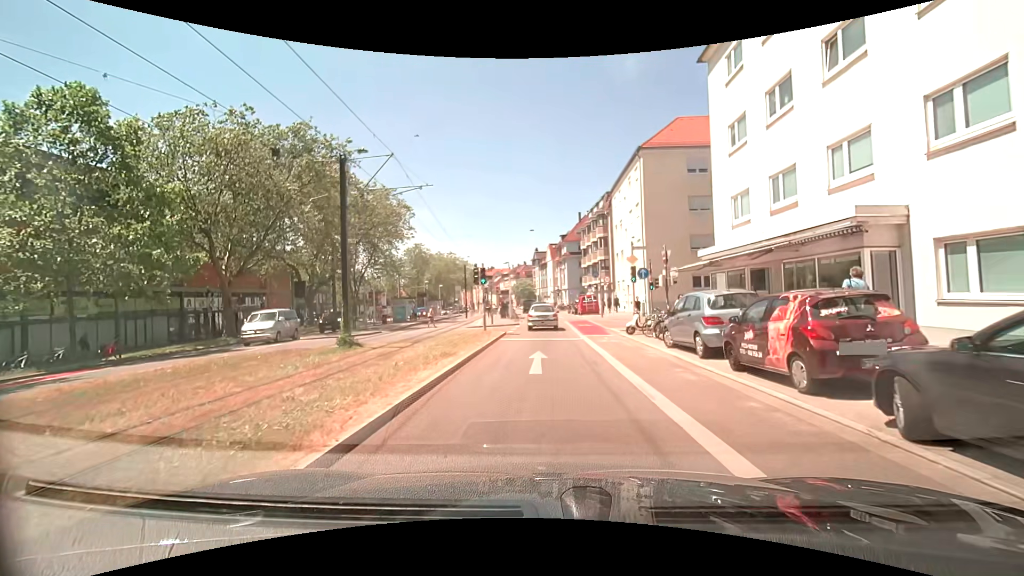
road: secondary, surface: asphalt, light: Day
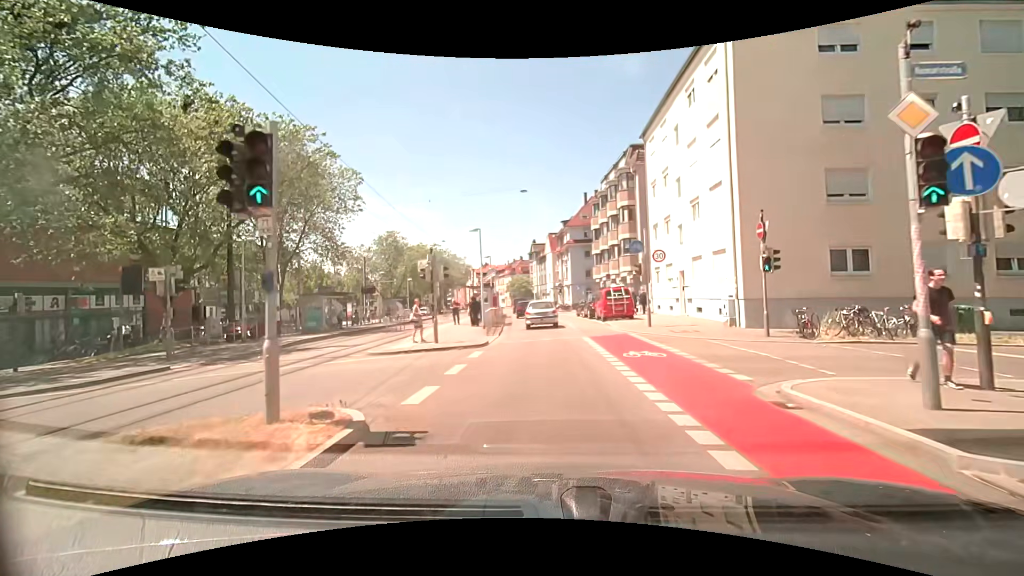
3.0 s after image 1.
(-0.1, +18.9) m; 0°
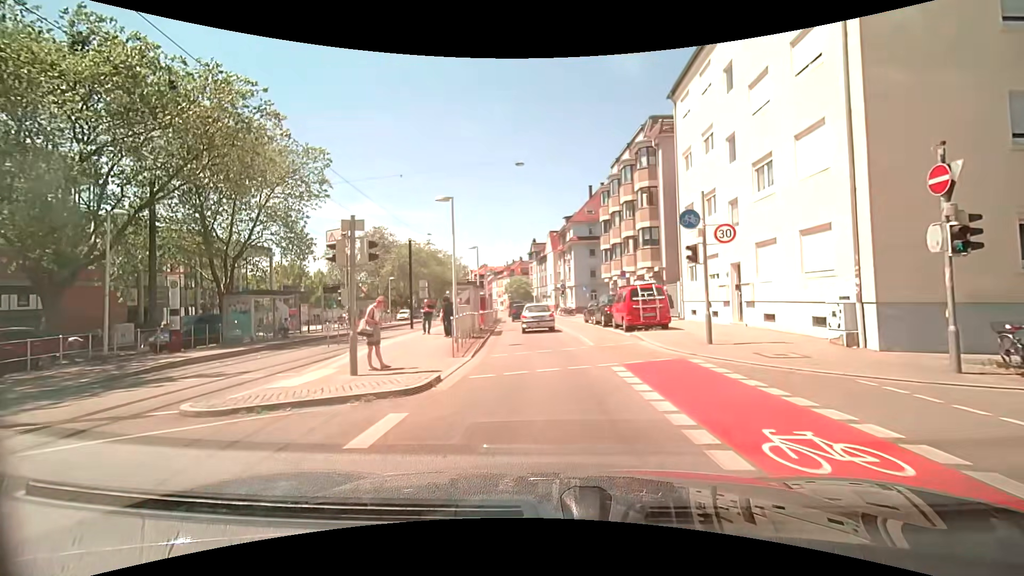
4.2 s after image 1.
(0.0, +7.9) m; -1°
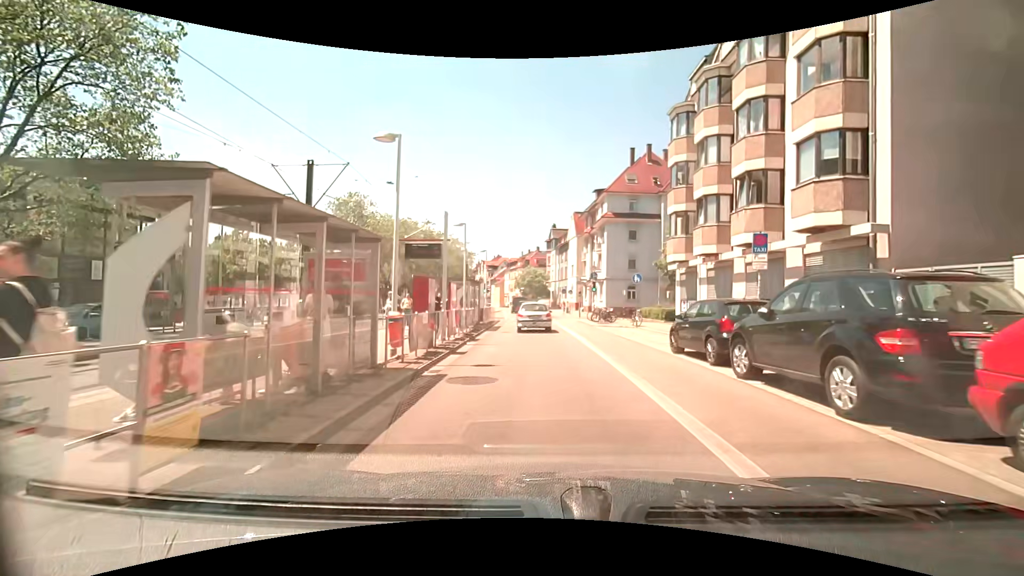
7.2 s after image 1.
(0.0, +19.8) m; -2°
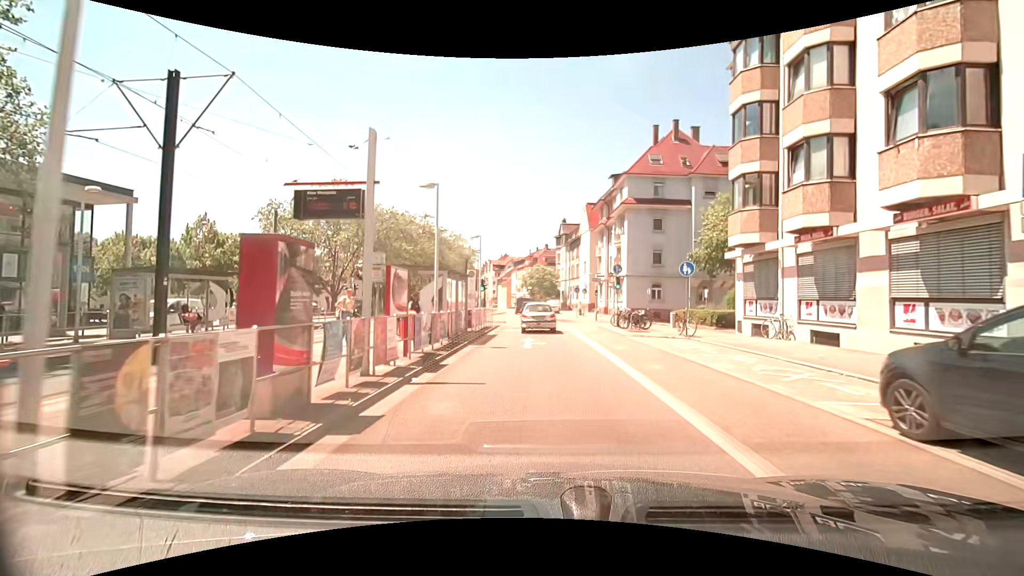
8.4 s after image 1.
(0.0, +8.1) m; 0°
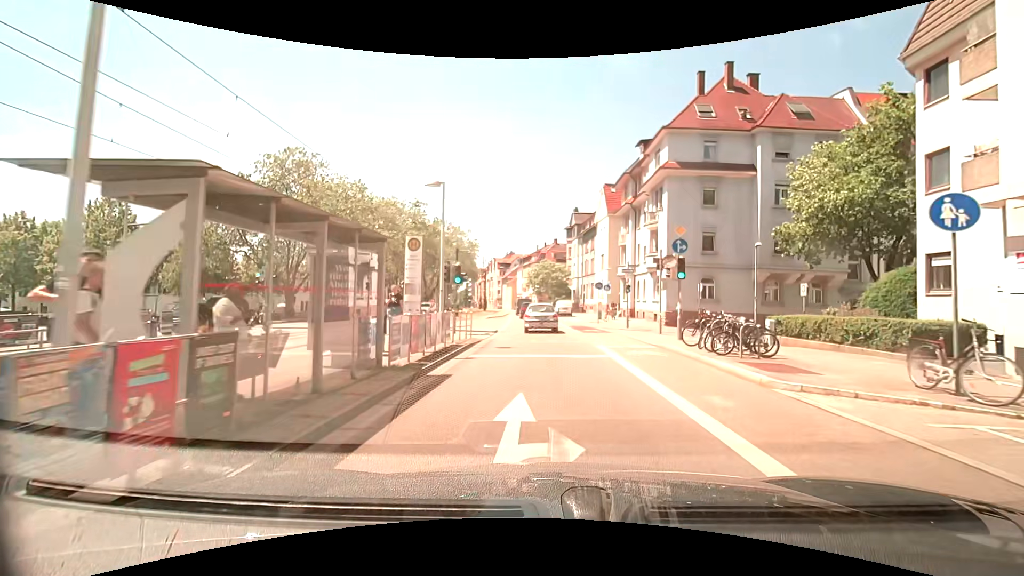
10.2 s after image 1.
(-0.2, +12.6) m; 0°
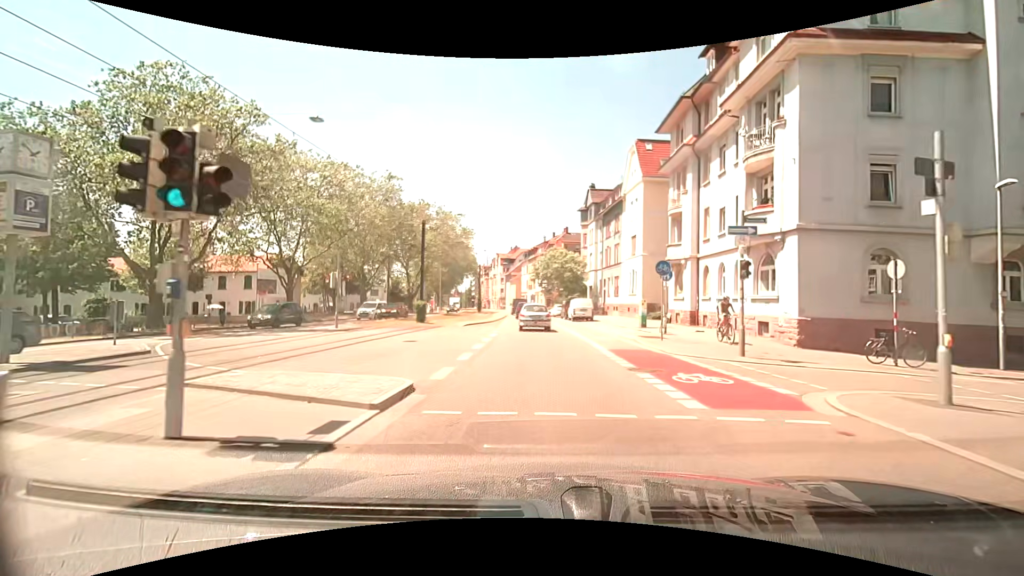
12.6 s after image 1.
(-0.3, +17.4) m; -1°
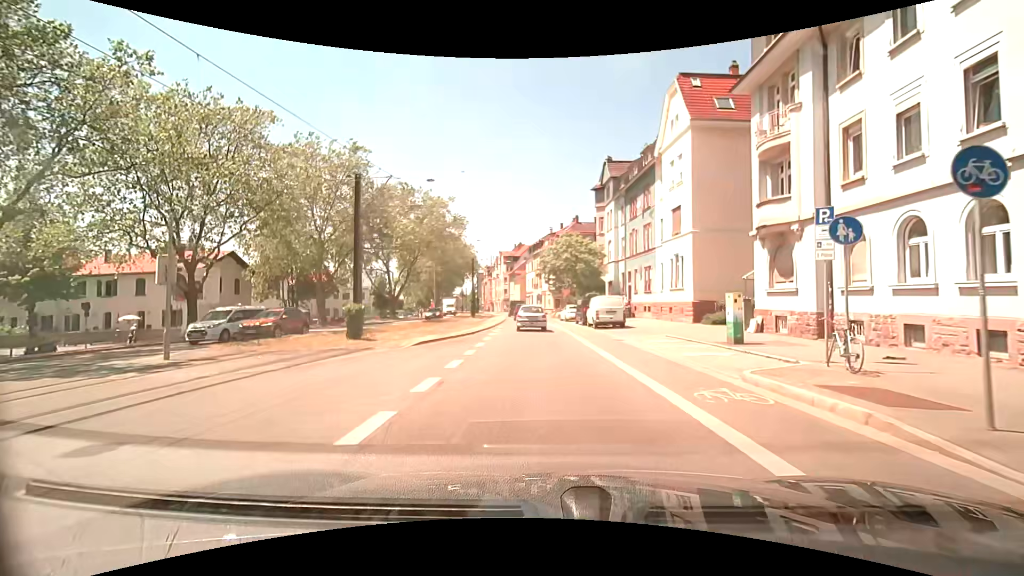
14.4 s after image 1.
(-0.4, +13.3) m; -2°
(0, +10) (-1, +20) (-1, +30) (-1, +40) (-2, +50) (-3, +60) (-4, +70) (-5, +80) (-7, +90) (-9, +99) m
